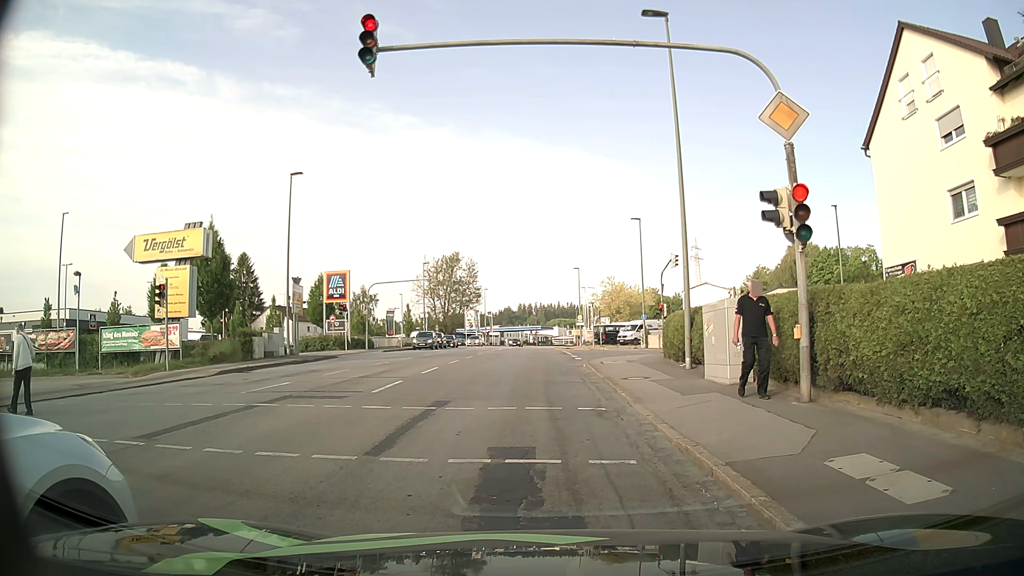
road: tertiary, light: Day
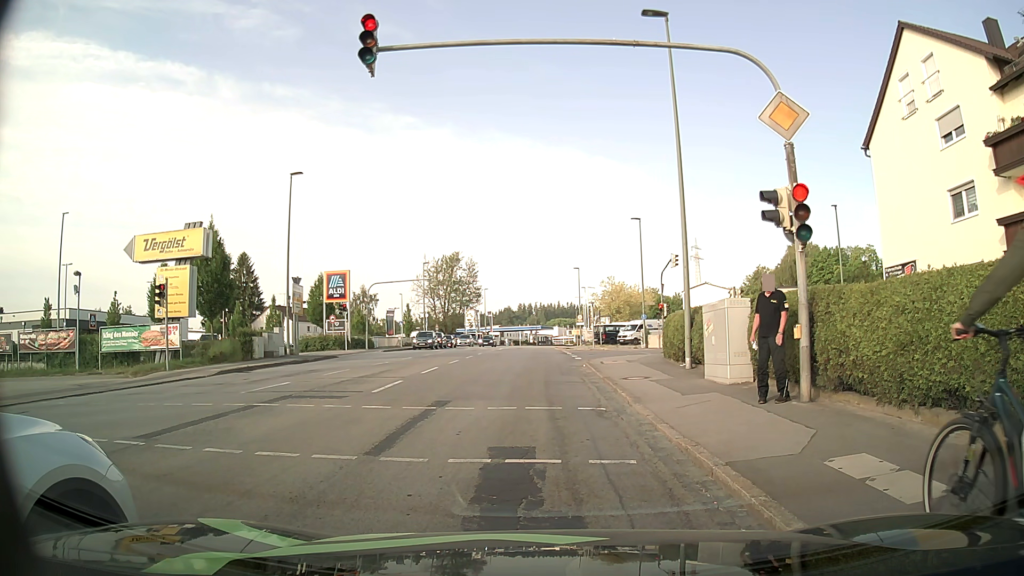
(0.0, 0.0) m; 0°
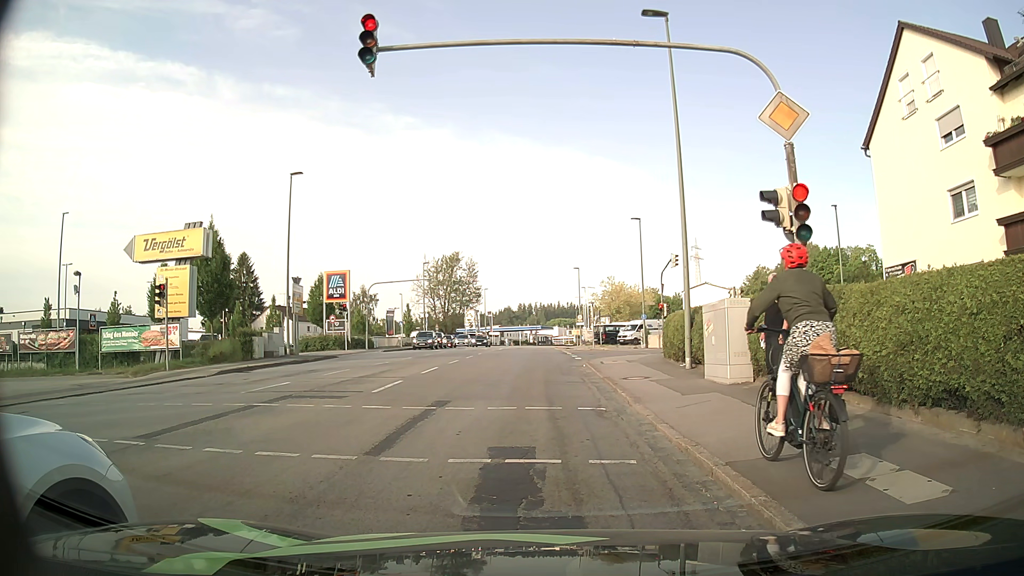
(0.0, 0.0) m; 0°
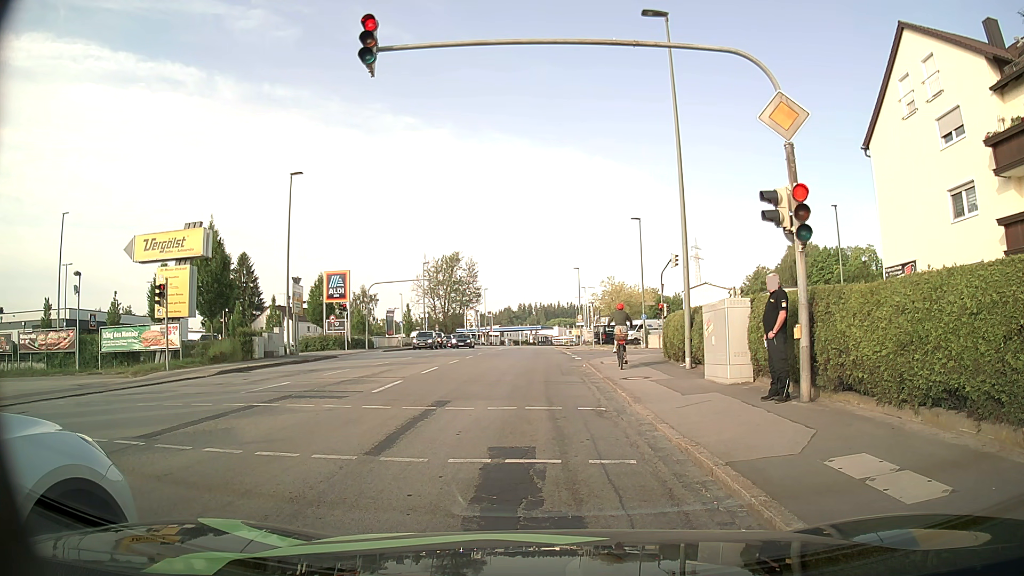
(0.0, 0.0) m; 0°
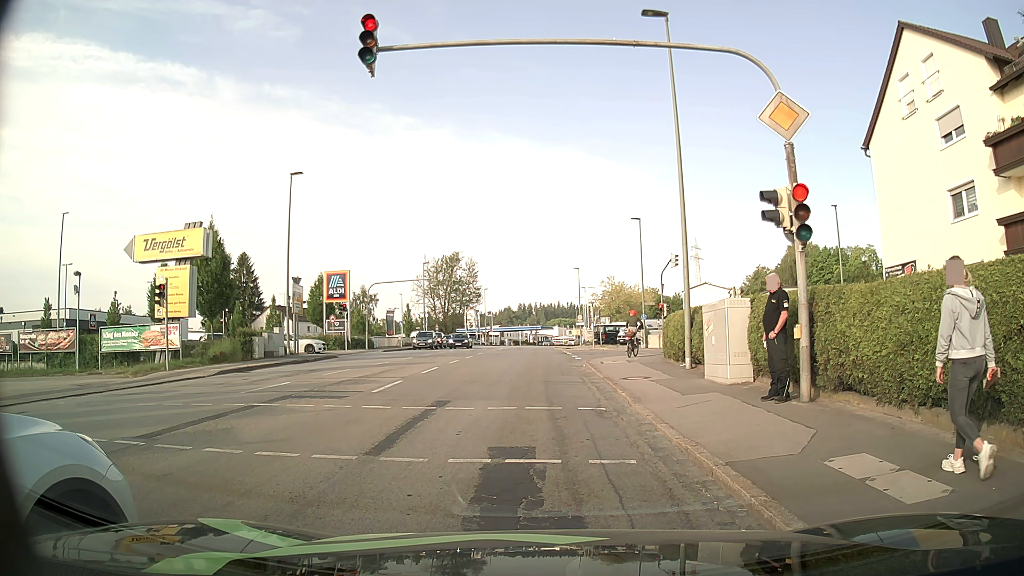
(0.0, 0.0) m; 0°
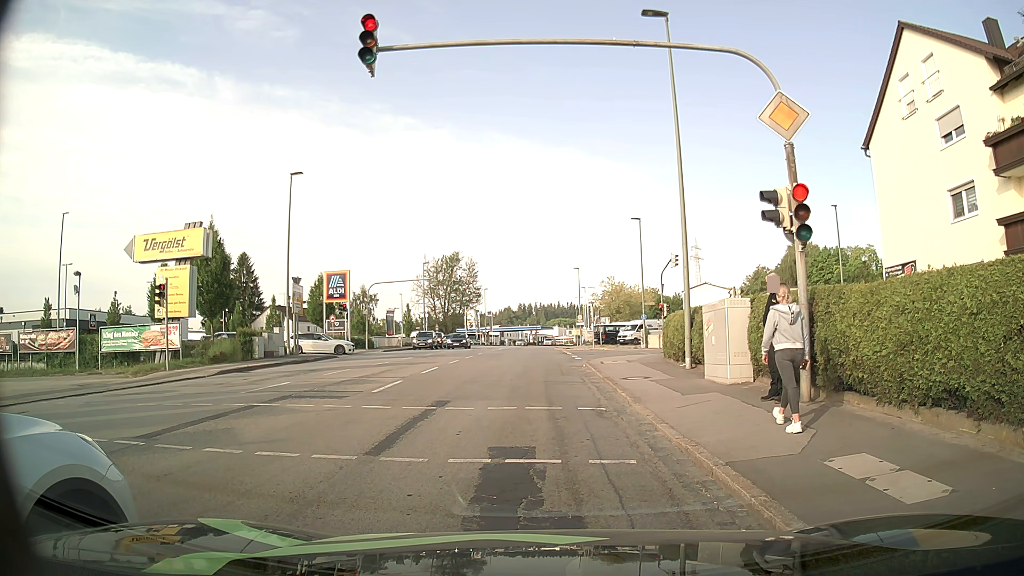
(0.0, 0.0) m; 0°
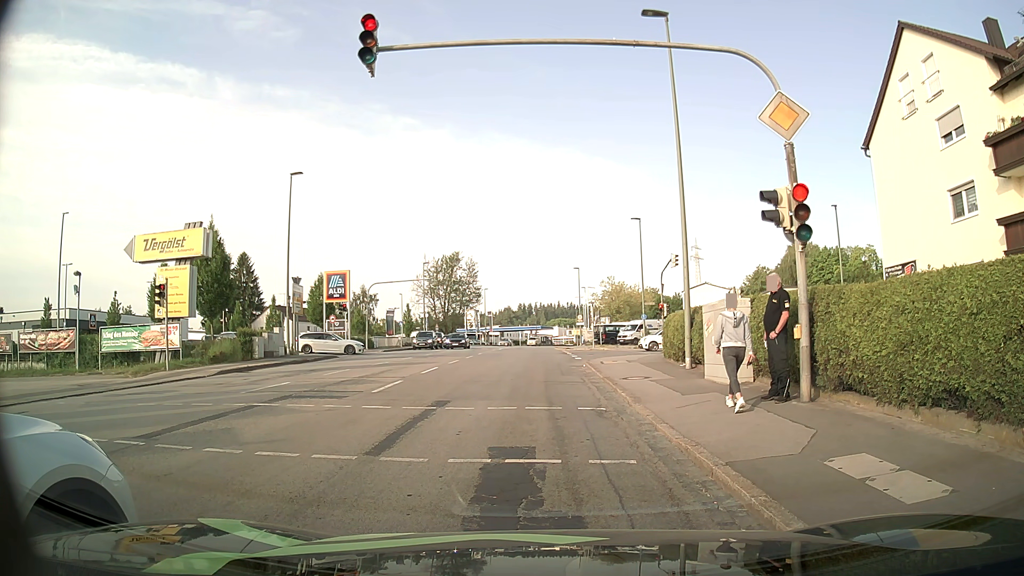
(0.0, 0.0) m; 0°
